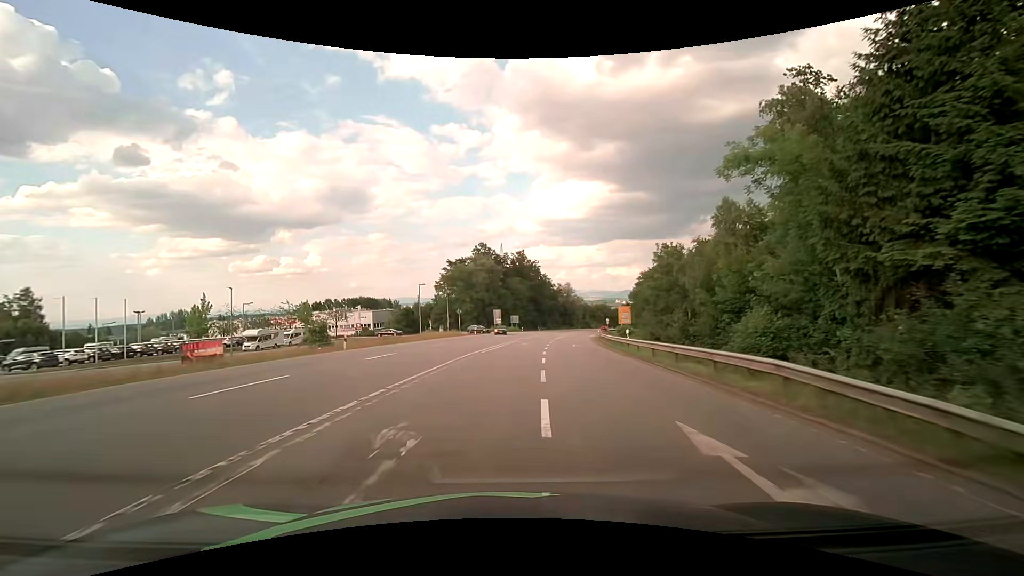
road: secondary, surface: asphalt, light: Day
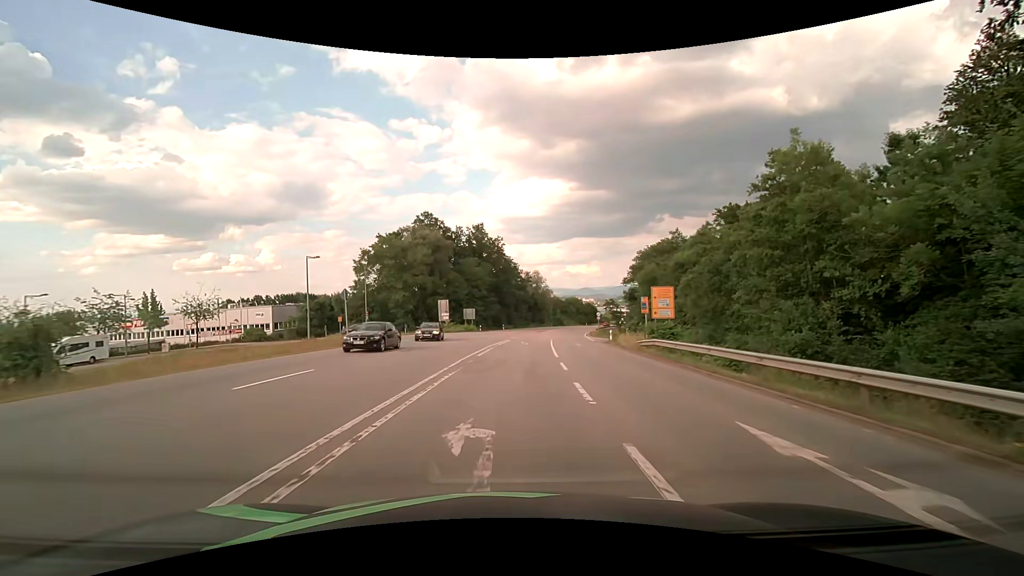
(+1.0, +32.7) m; +4°
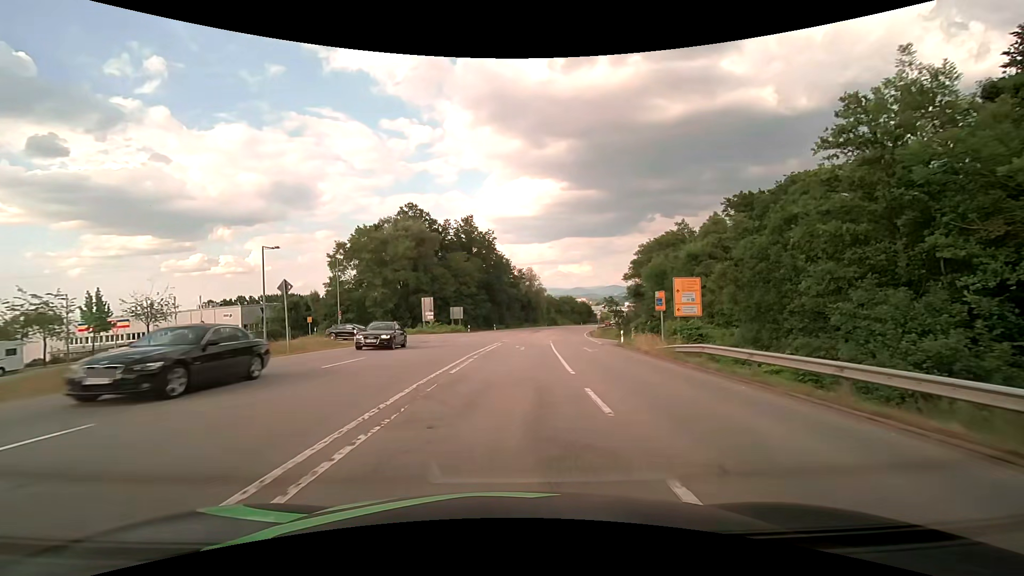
(+0.1, +7.2) m; +1°
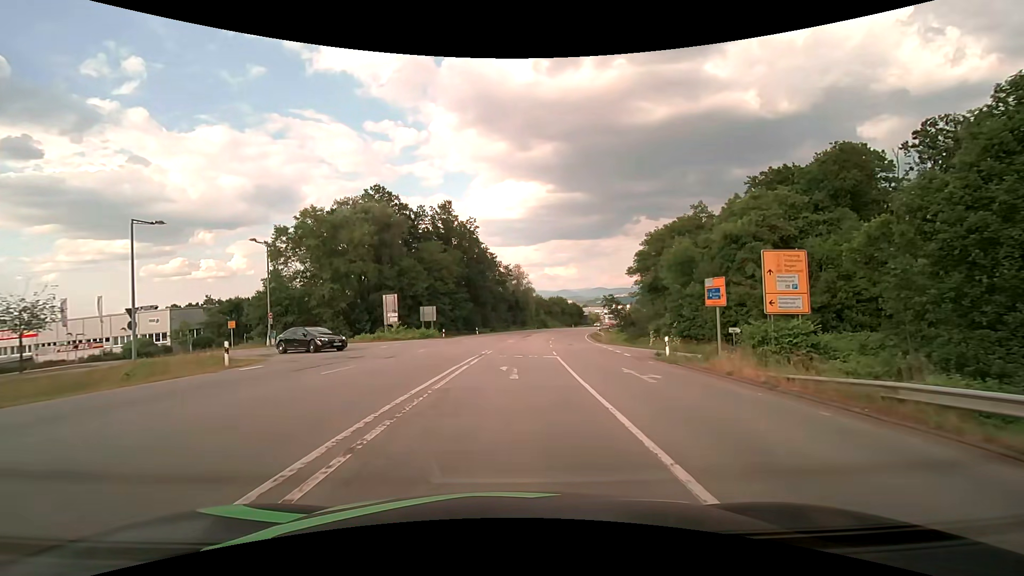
(+0.2, +13.1) m; +2°
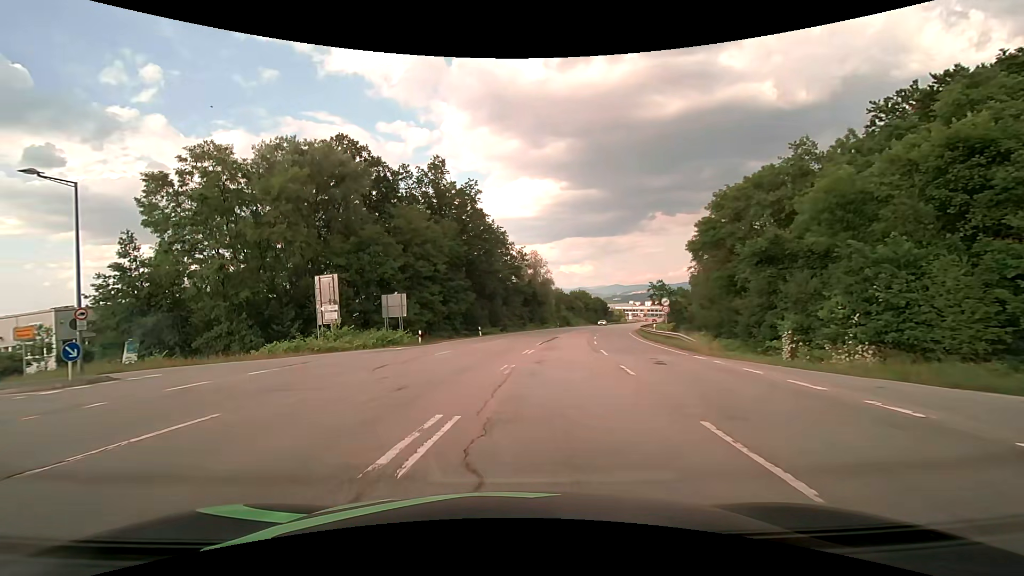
(+0.2, +20.5) m; -1°
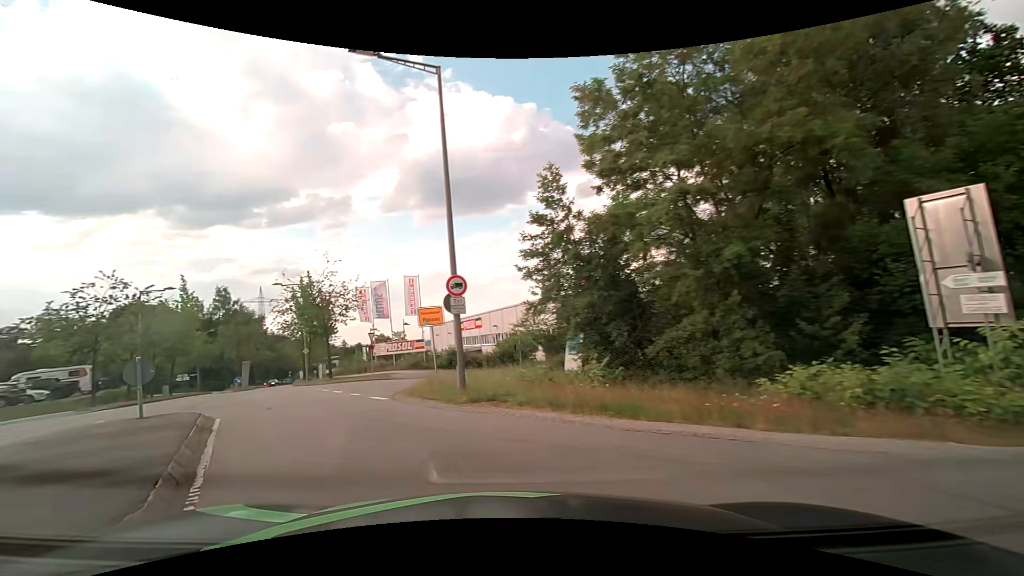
(-7.2, +17.6) m; -52°
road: residential
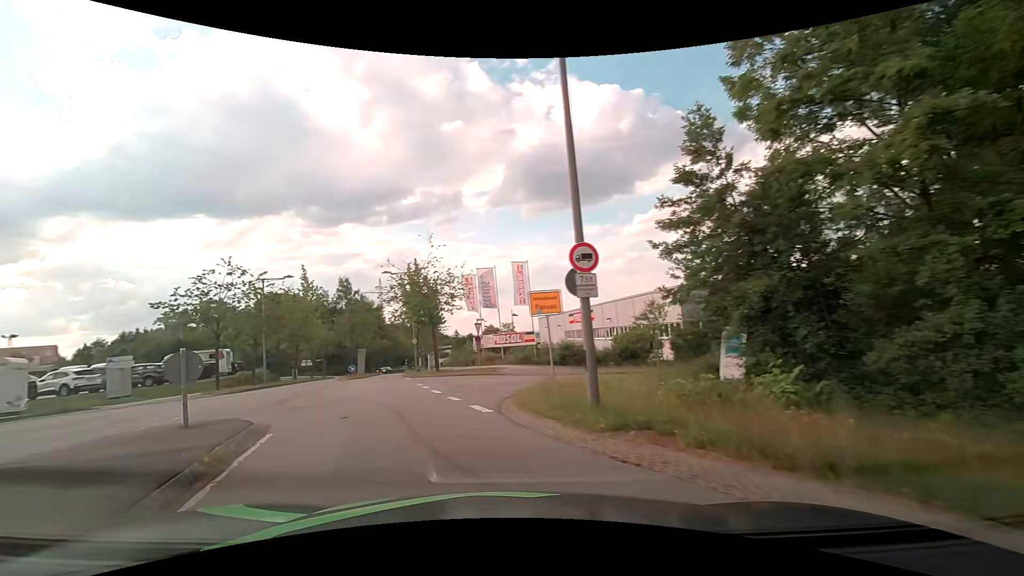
(-0.5, +4.0) m; -13°
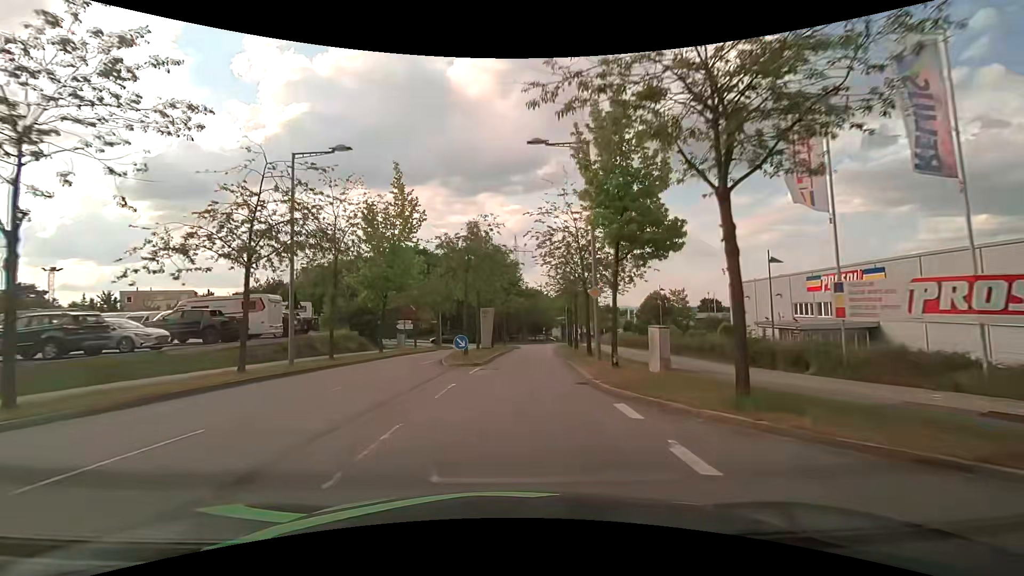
(-6.7, +25.1) m; -16°
(0, +10) (+1, +20) (+1, +30) (+2, +40) (+3, +50) (+4, +60) (+6, +70) (+7, +80) (+10, +89) (+13, +99) m
